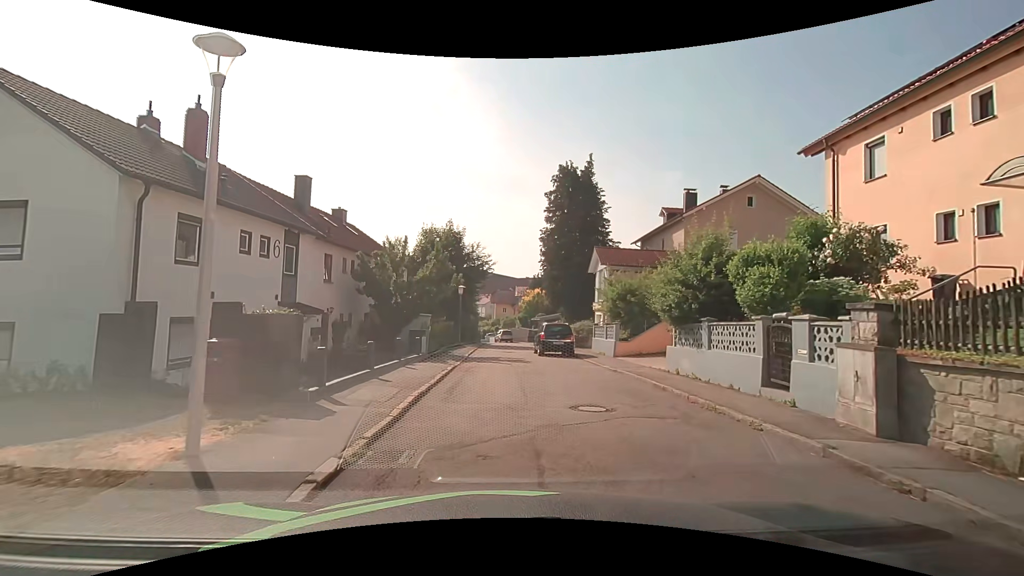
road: residential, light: Day
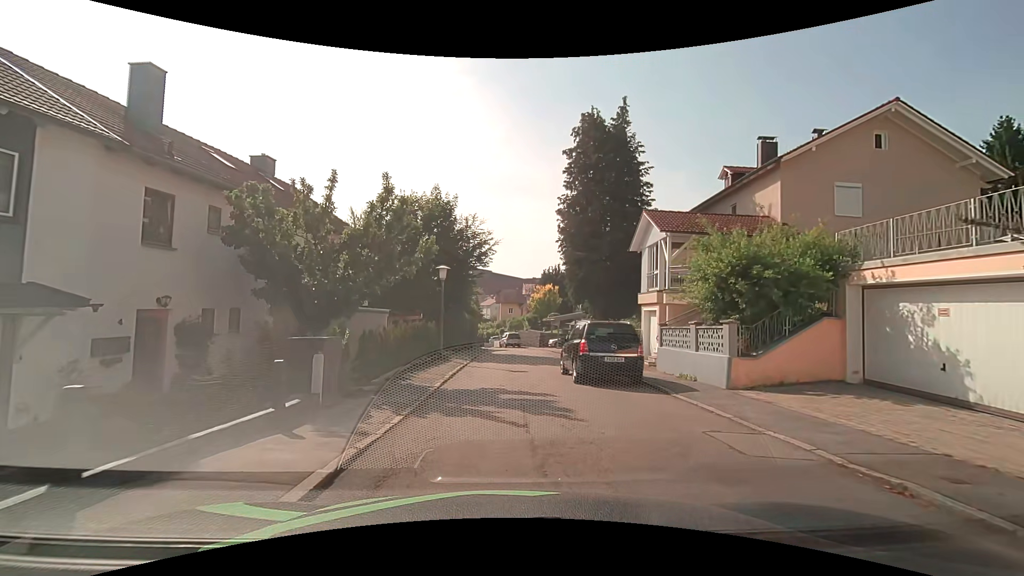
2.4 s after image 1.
(+0.1, +11.2) m; -1°
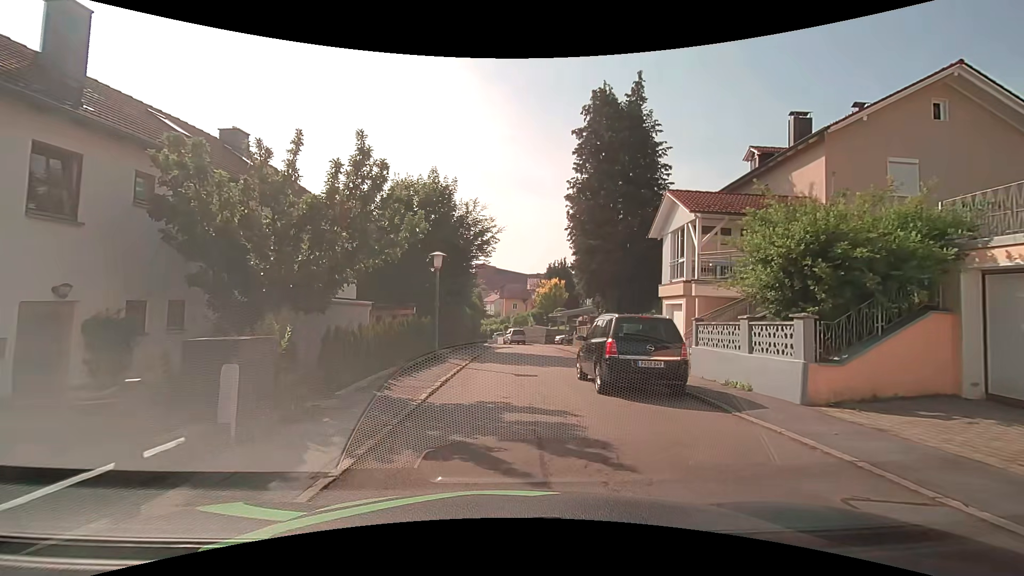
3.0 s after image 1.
(0.0, +2.7) m; 0°
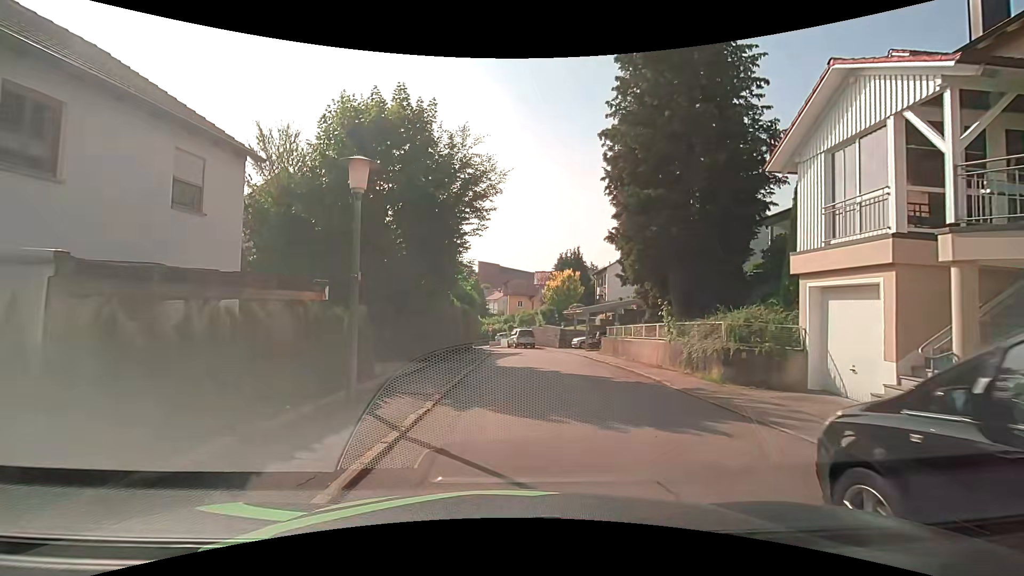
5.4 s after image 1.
(-0.1, +10.1) m; 0°
